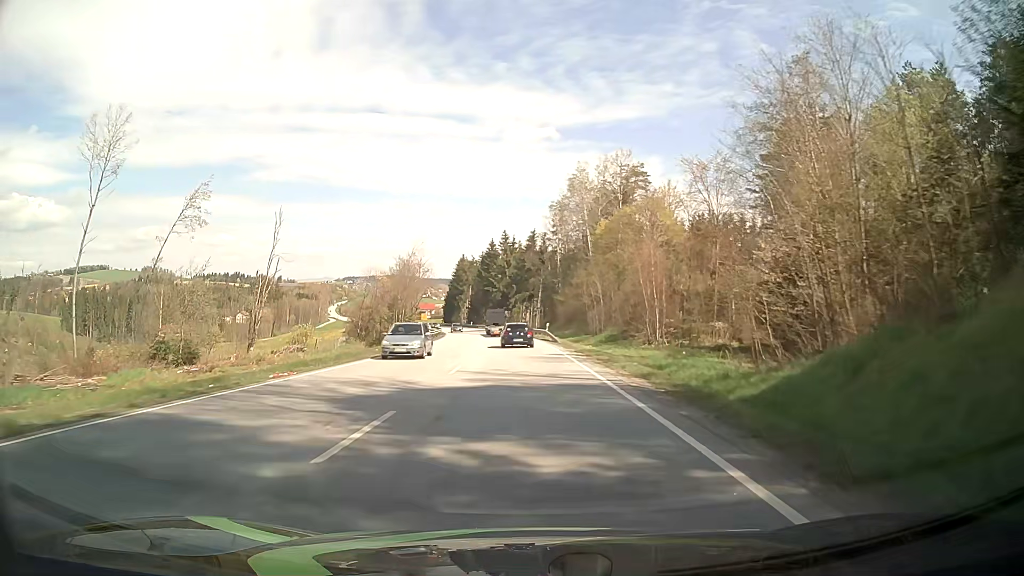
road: primary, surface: asphalt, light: Day
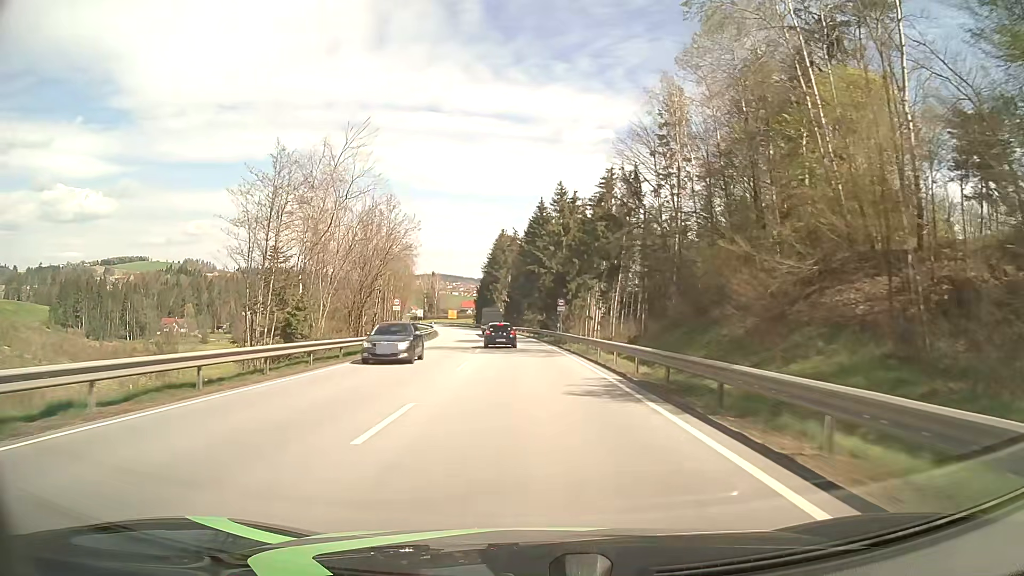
(-2.3, +59.3) m; -5°
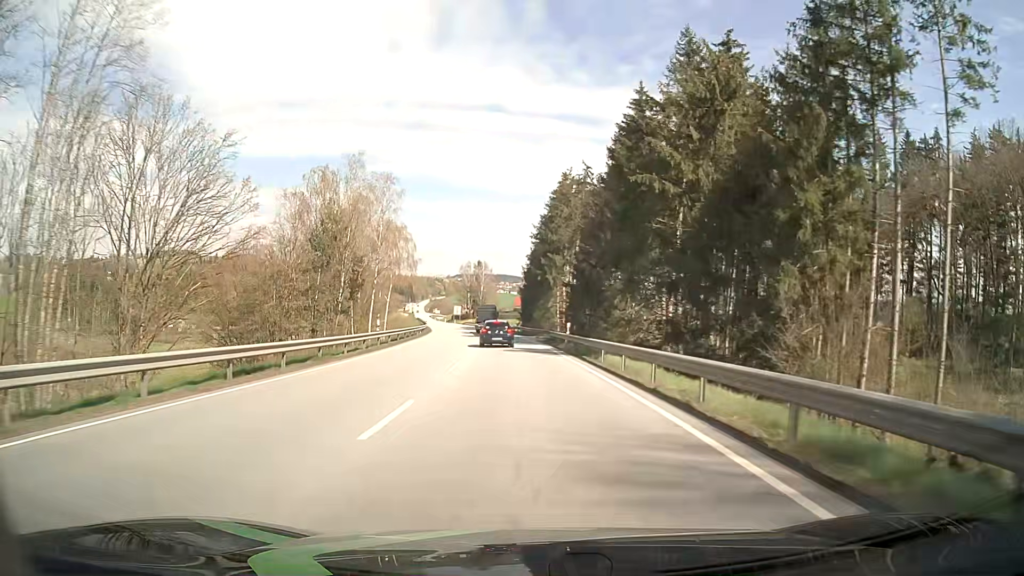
(-2.4, +58.9) m; -5°
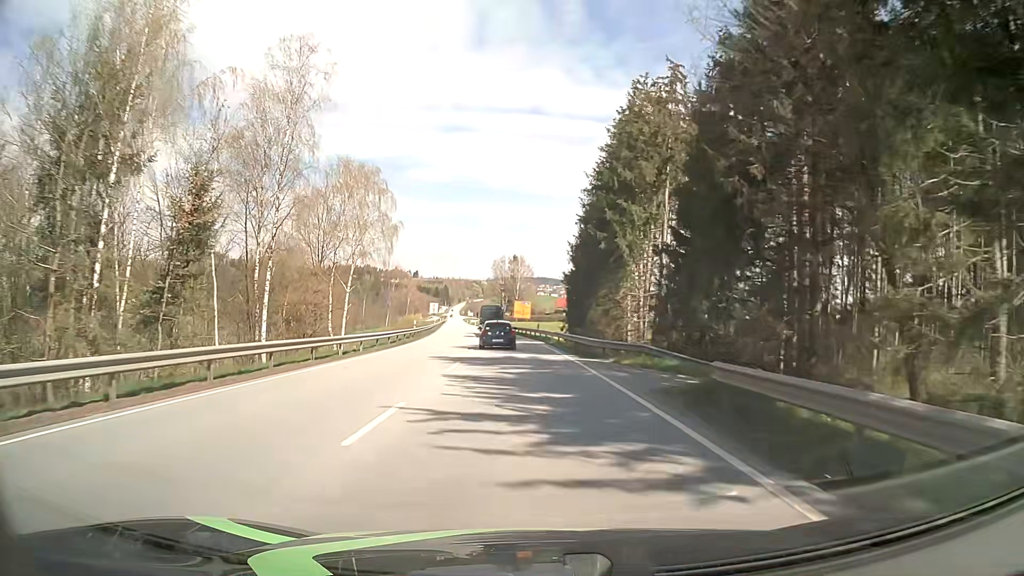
(-1.0, +33.5) m; -3°
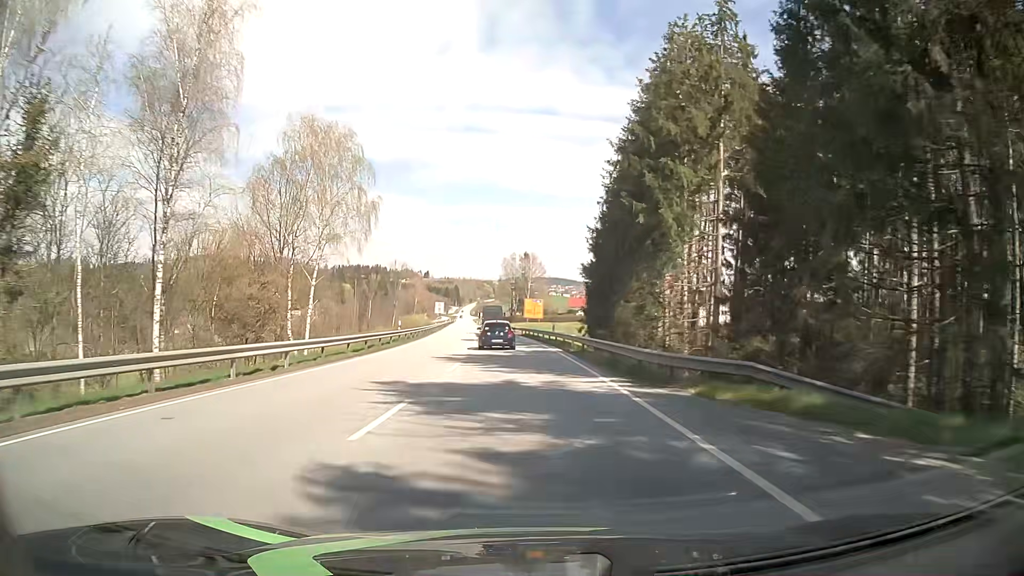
(-0.1, +10.8) m; -1°
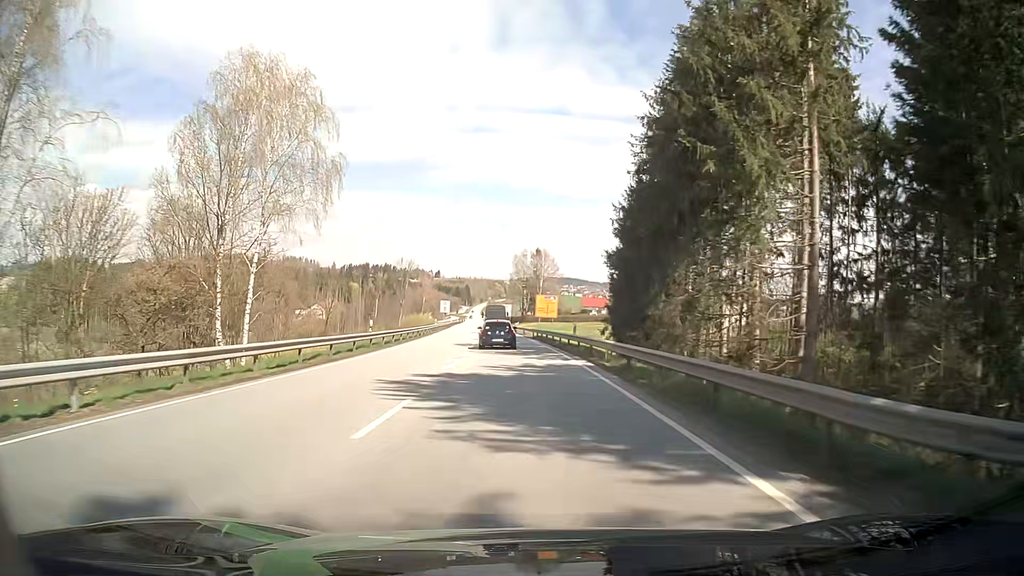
(-0.2, +10.7) m; -1°
